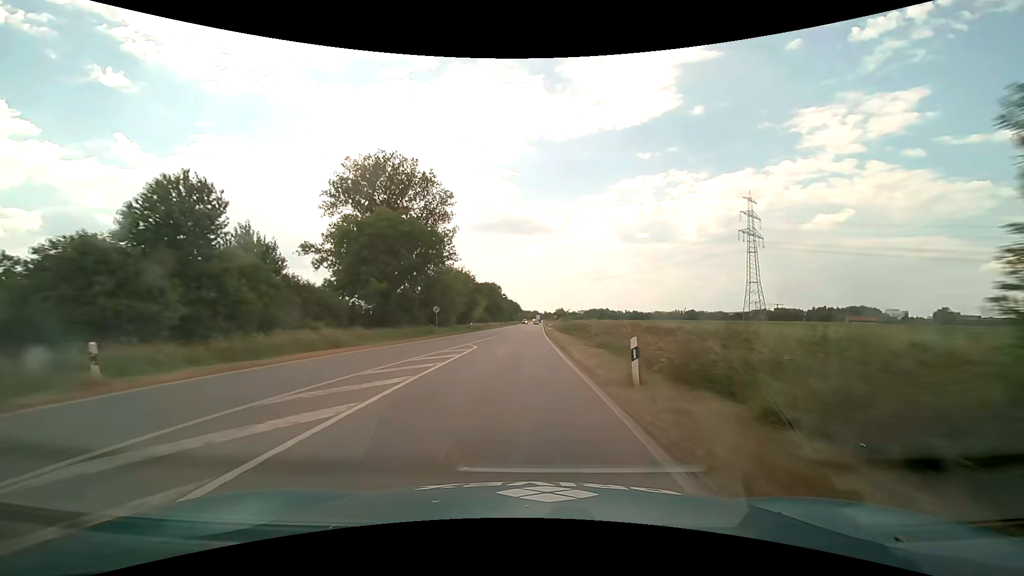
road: primary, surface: asphalt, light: Day
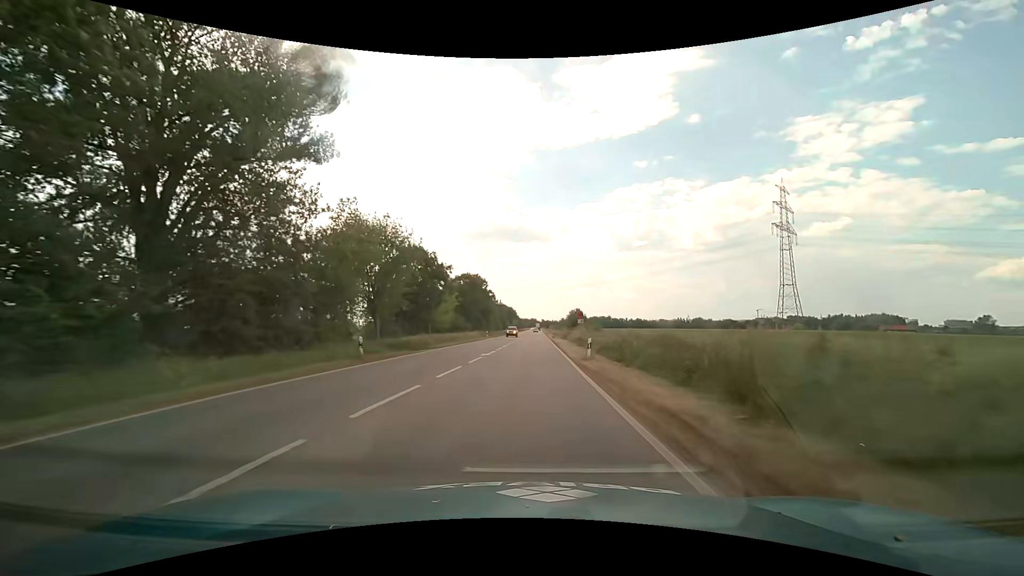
(0.0, +40.0) m; 0°
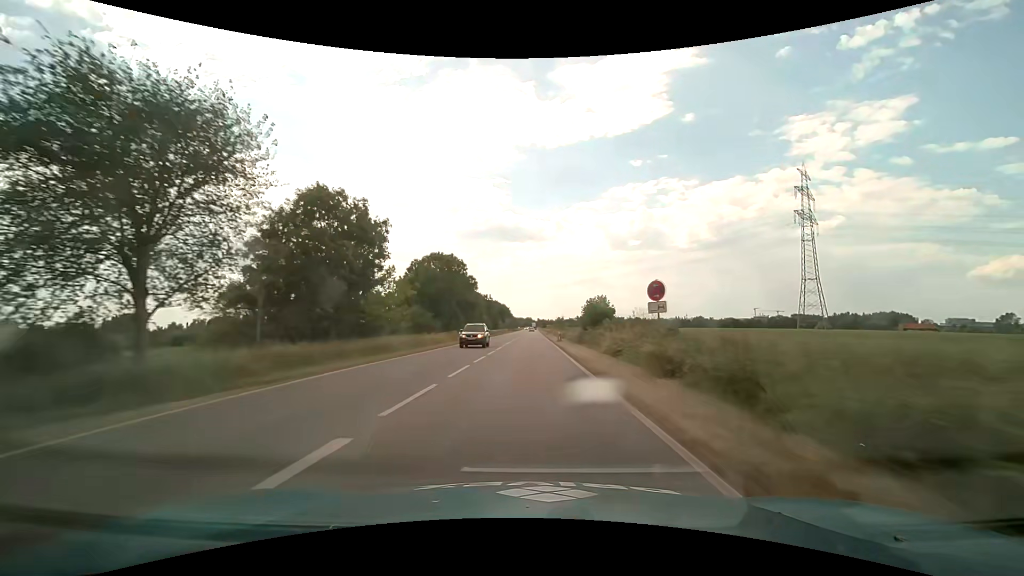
(+0.1, +24.5) m; +1°
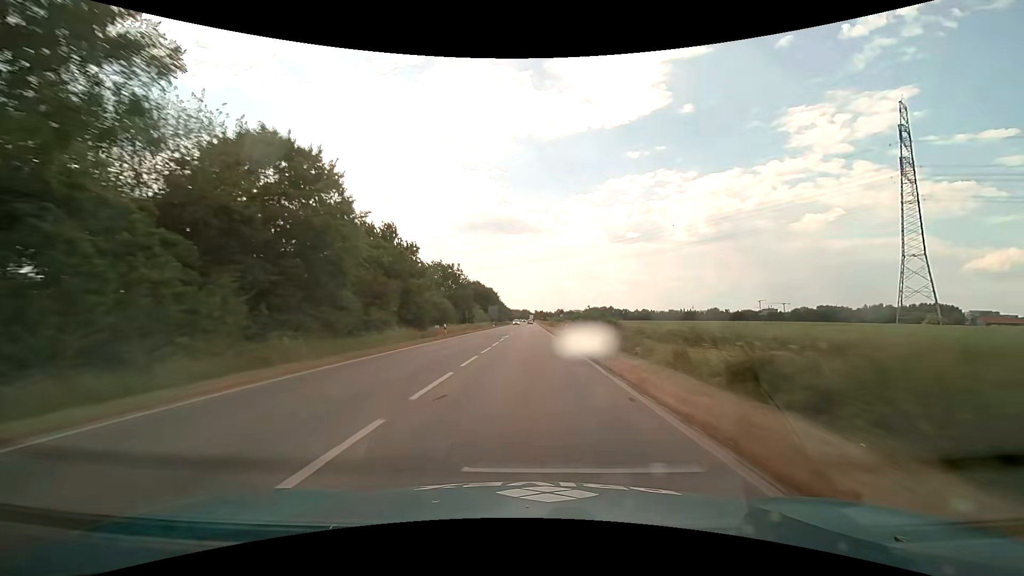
(+0.3, +59.2) m; 0°
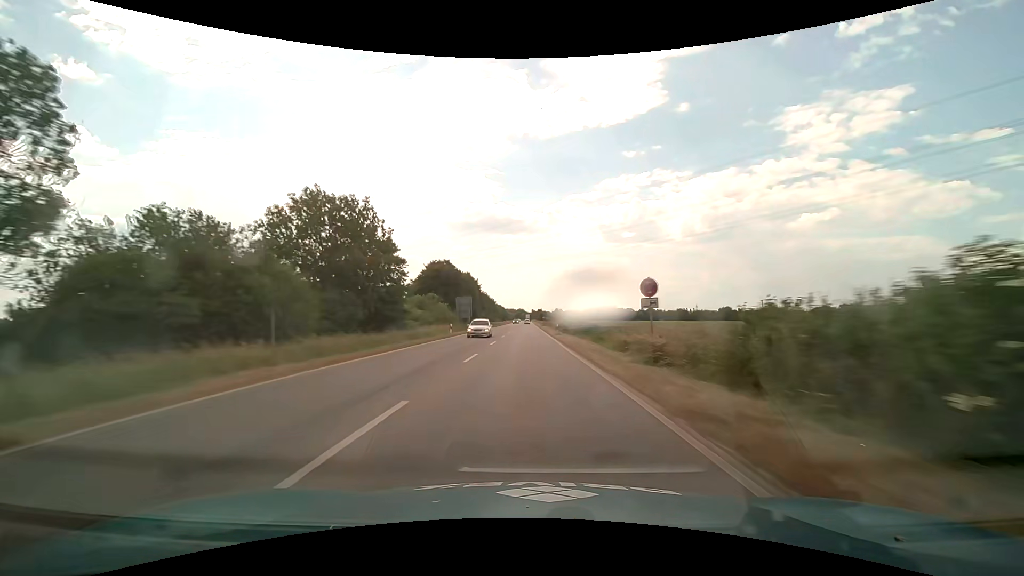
(0.0, +45.8) m; 0°
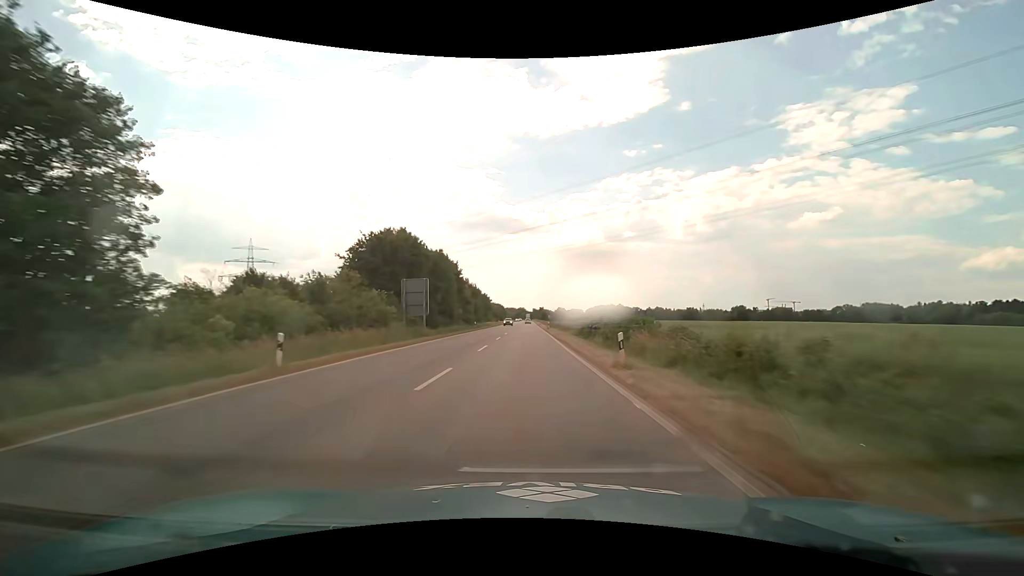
(0.0, +29.9) m; 0°
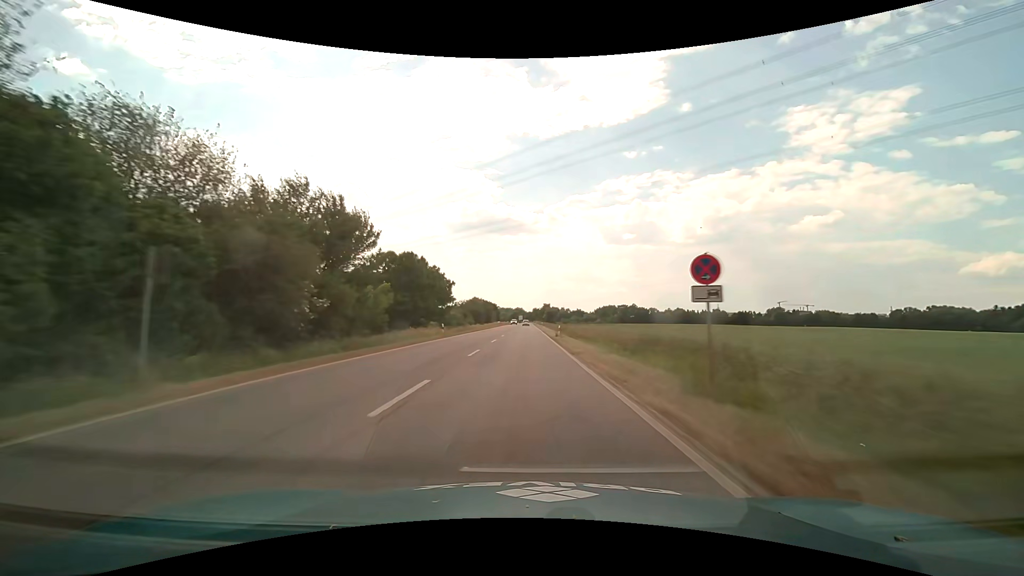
(-0.2, +73.3) m; 0°
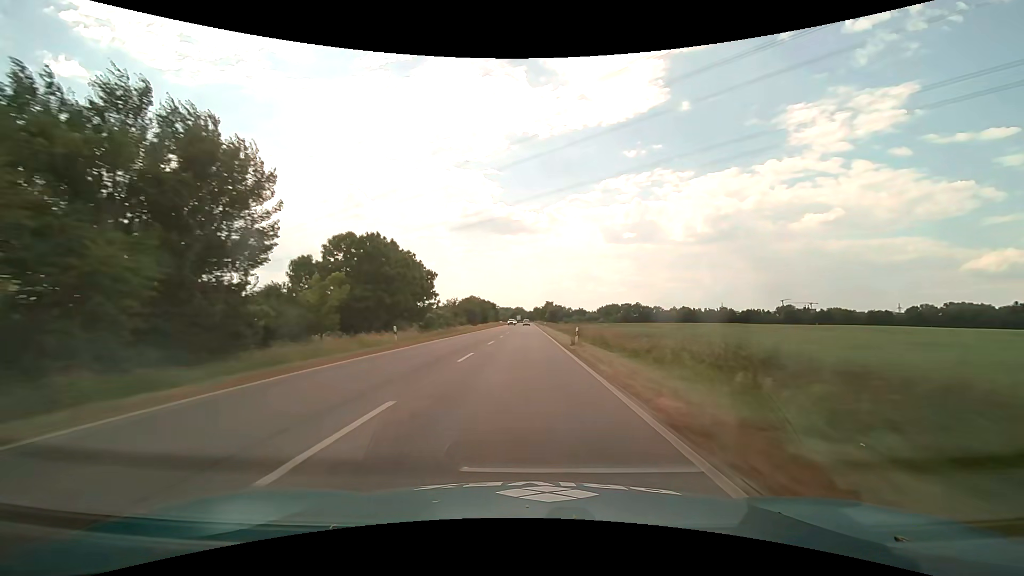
(0.0, +14.5) m; 0°
(0, +10) (0, +20) (0, +30) (0, +40) (0, +50) (0, +60) (0, +70) (0, +80) (0, +90) (0, +100) m
